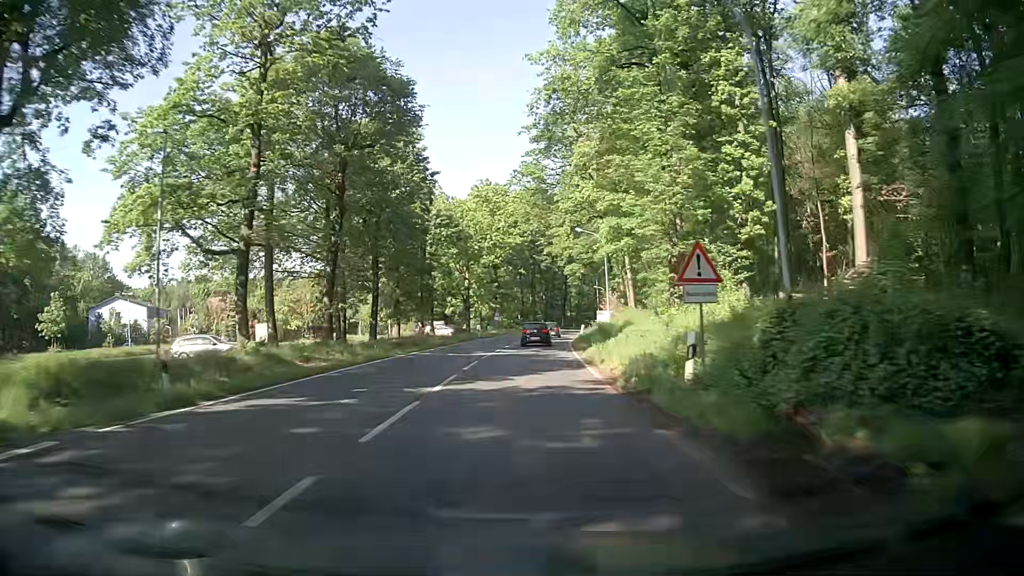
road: secondary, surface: asphalt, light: Day
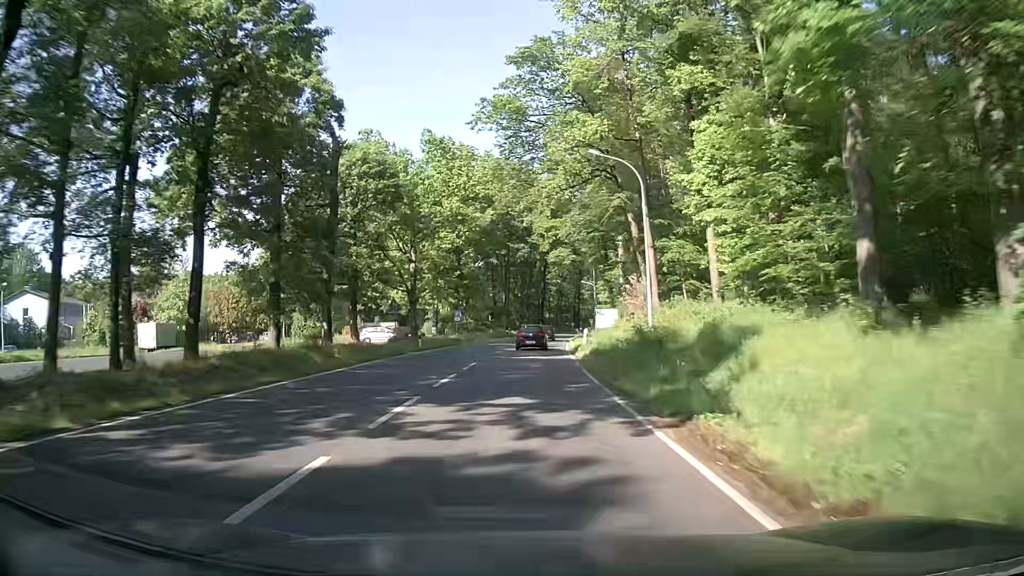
(+0.3, +23.0) m; +1°
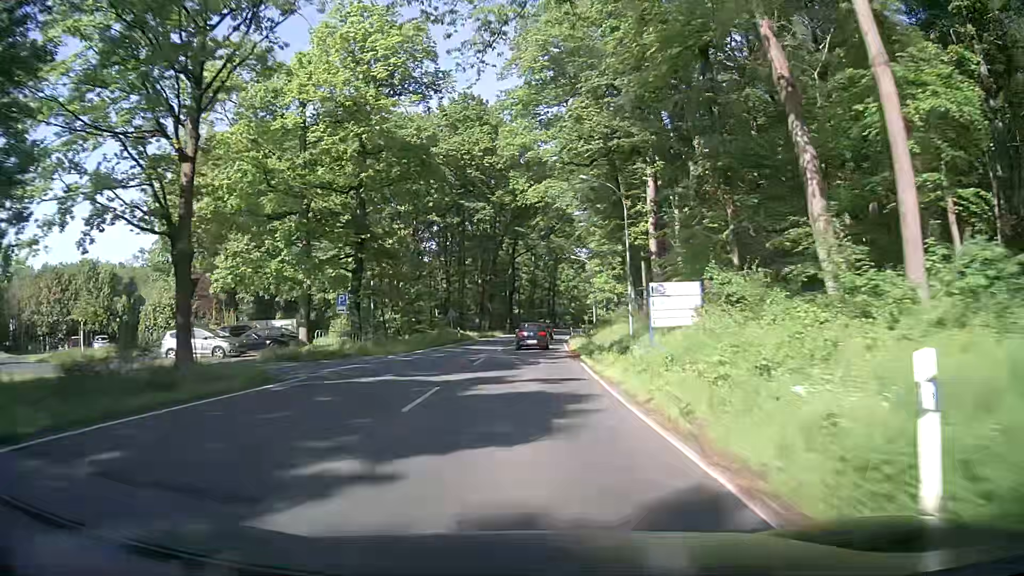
(+1.1, +34.2) m; +3°
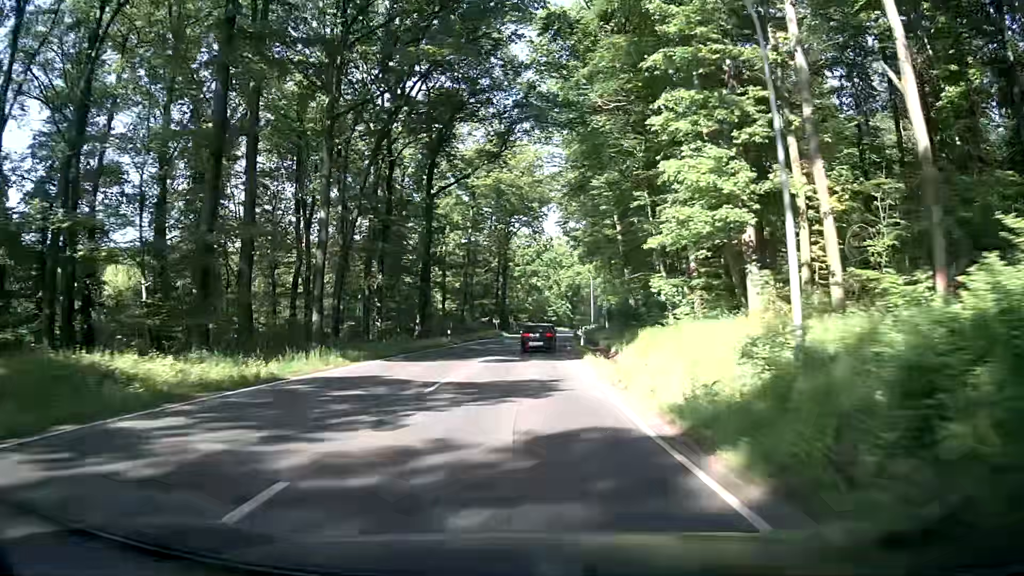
(+2.8, +56.9) m; +5°
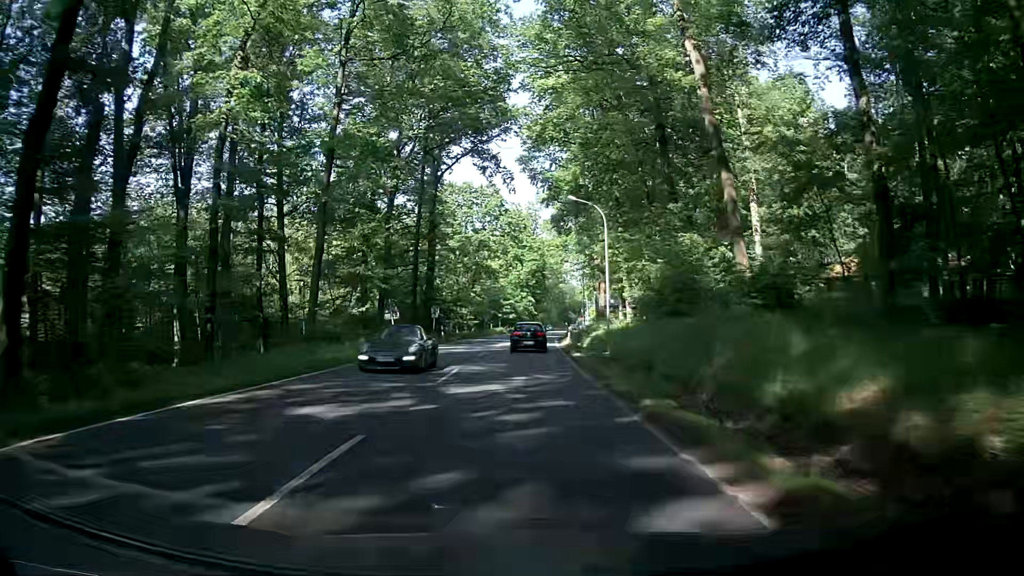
(+1.4, +45.6) m; +3°
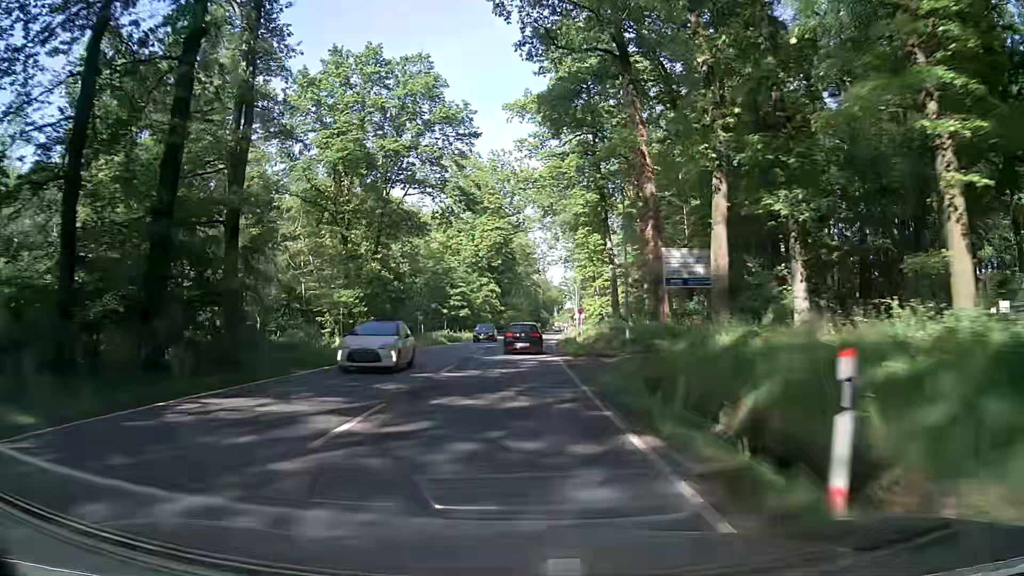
(+1.4, +44.5) m; +3°
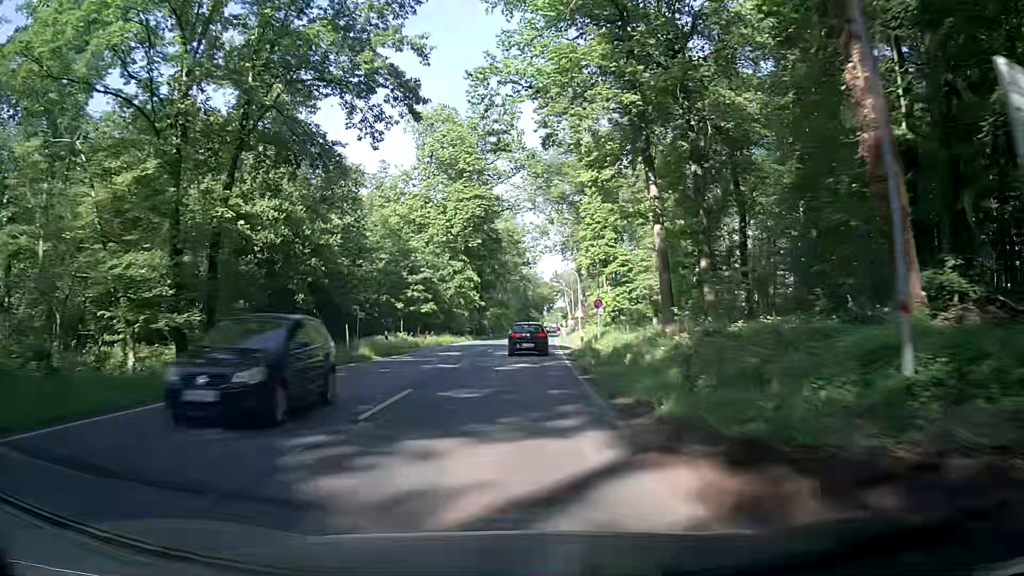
(0.0, +21.8) m; +1°
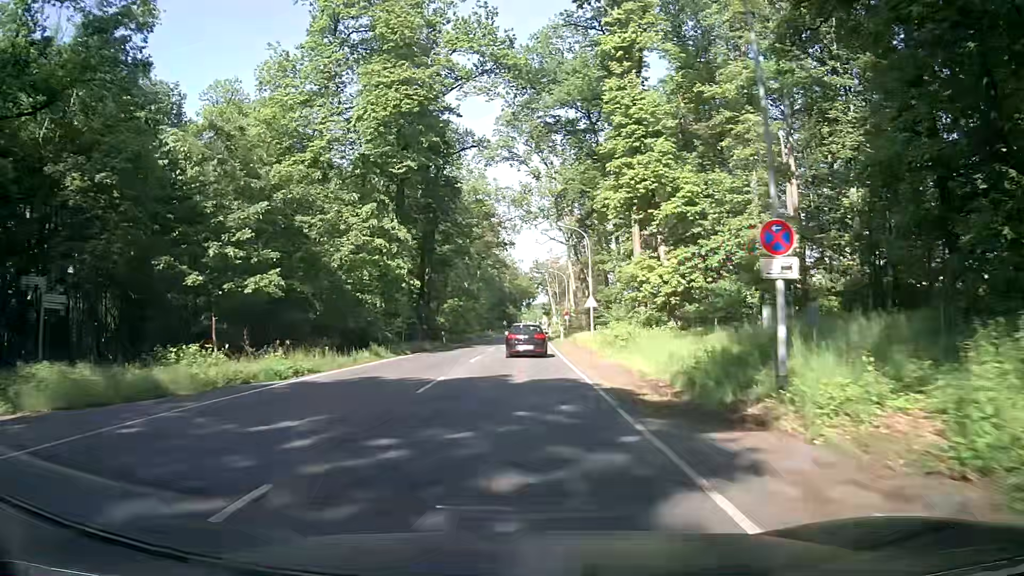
(+0.4, +32.0) m; +1°
(0, +10) (+1, +20) (+1, +30) (+1, +40) (+2, +50) (+2, +60) (+3, +70) (+3, +80) (+3, +90) (+4, +100) m
